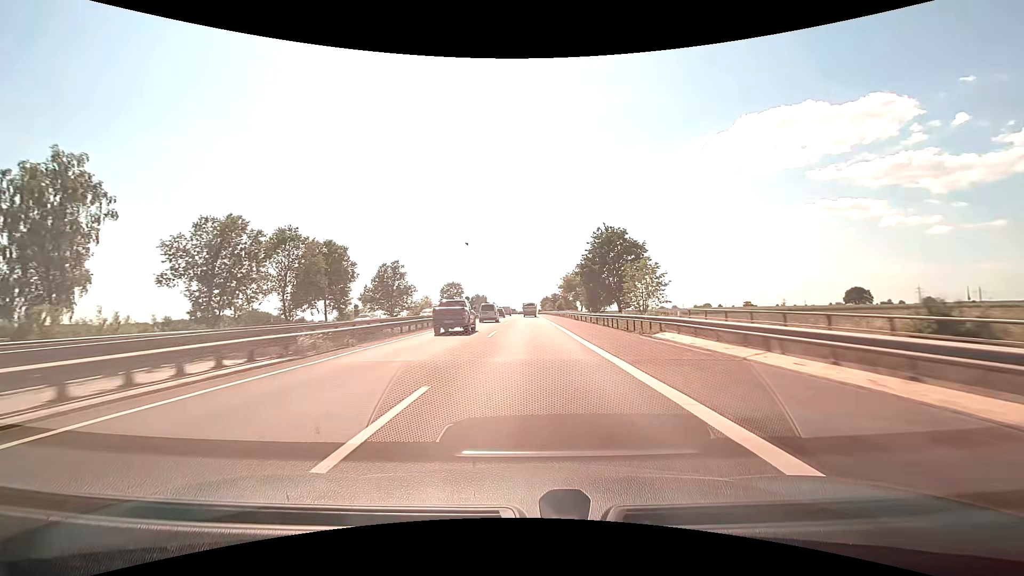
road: motorway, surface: asphalt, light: Day
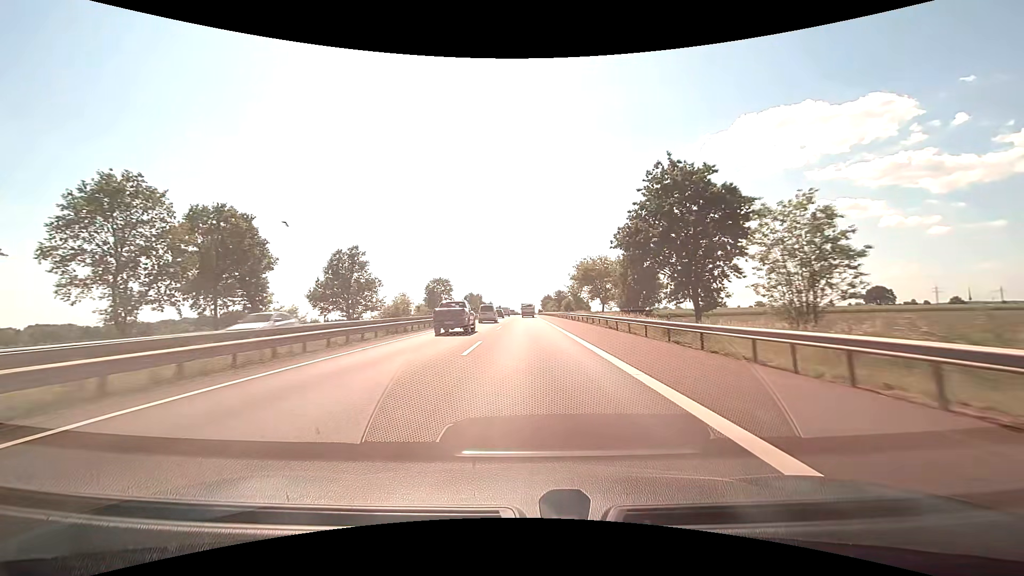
(0.0, +26.5) m; 0°
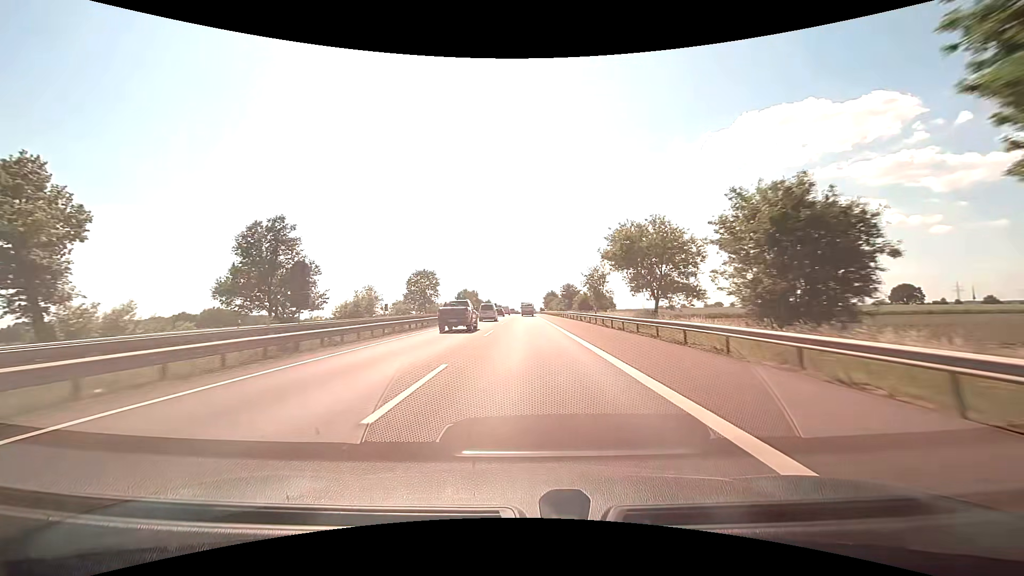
(0.0, +26.5) m; 0°
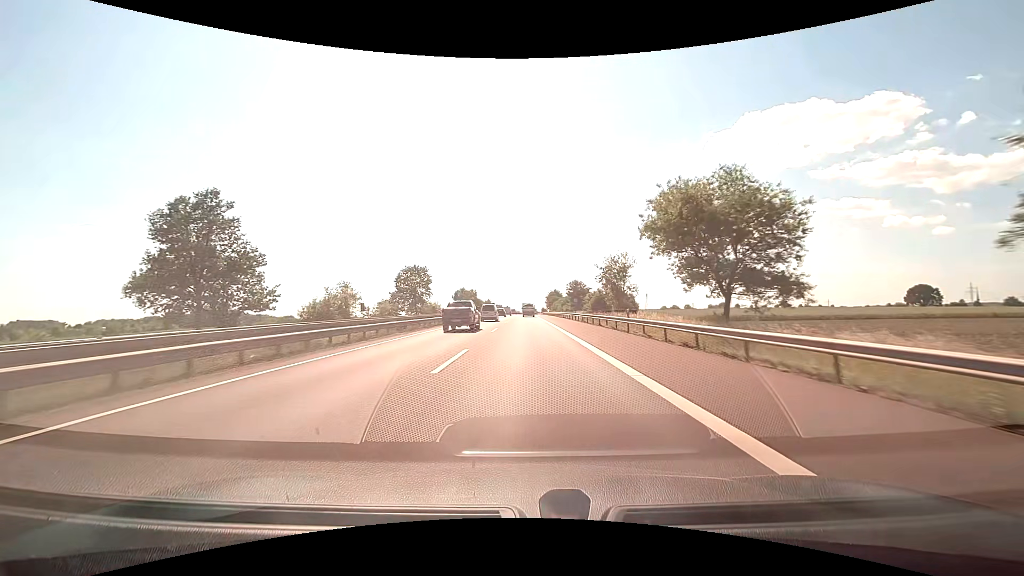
(0.0, +13.3) m; 0°
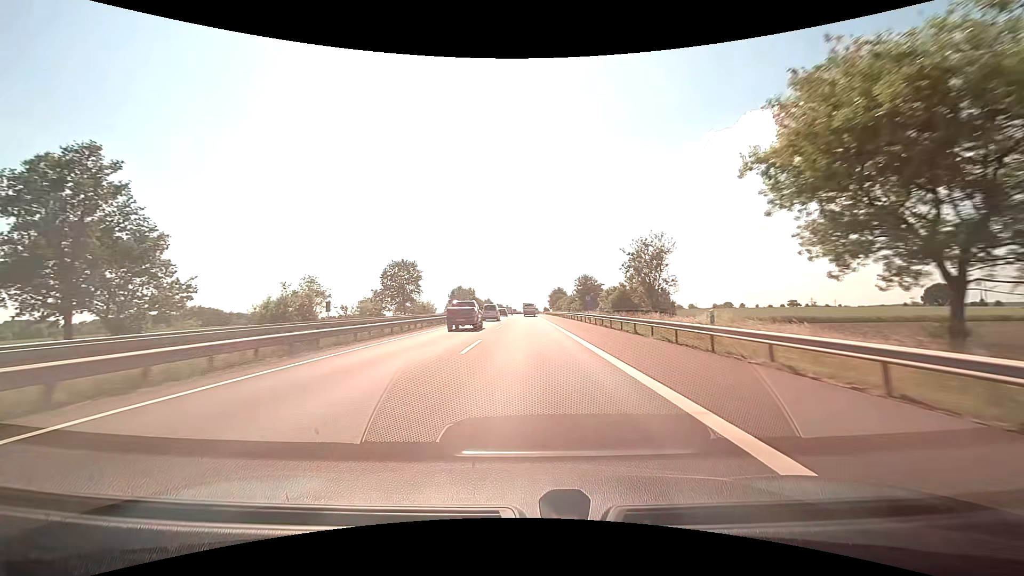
(0.0, +13.4) m; 0°
(0, +10) (0, +20) (0, +30) (0, +40) (0, +50) (0, +60) (0, +70) (0, +80) (0, +90) (0, +100) m
